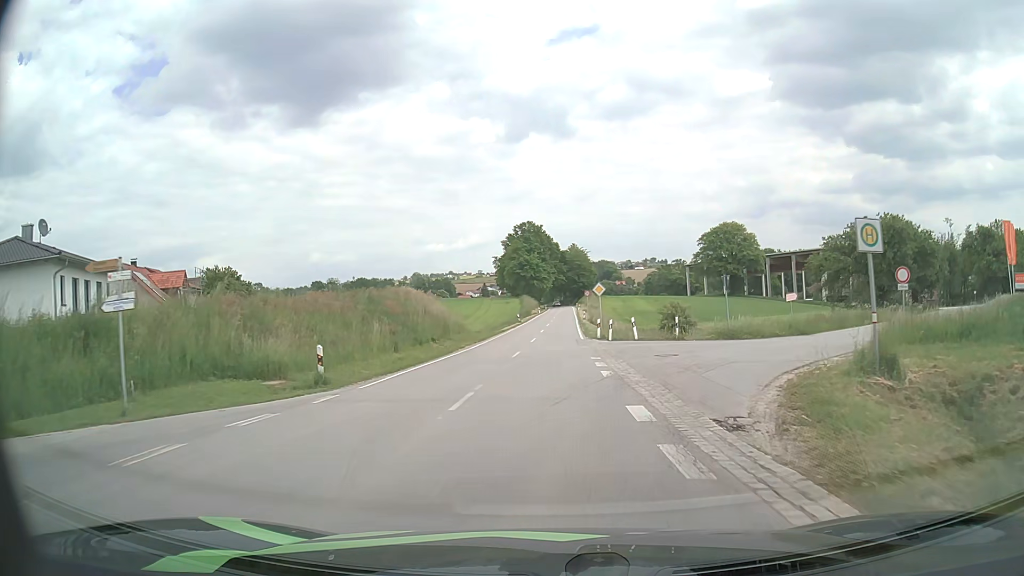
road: secondary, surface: asphalt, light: Day
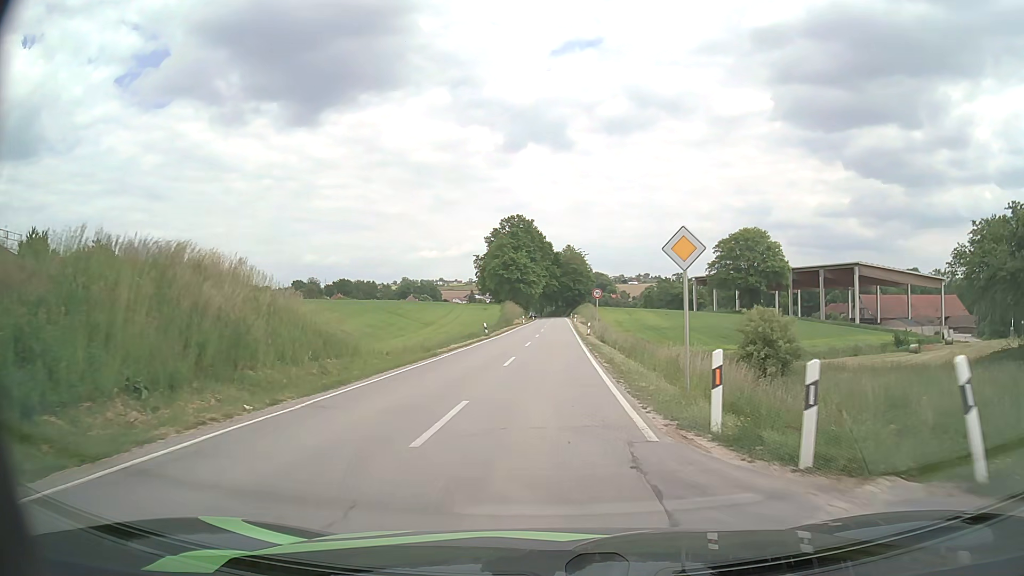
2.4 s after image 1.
(+0.4, +27.5) m; +1°
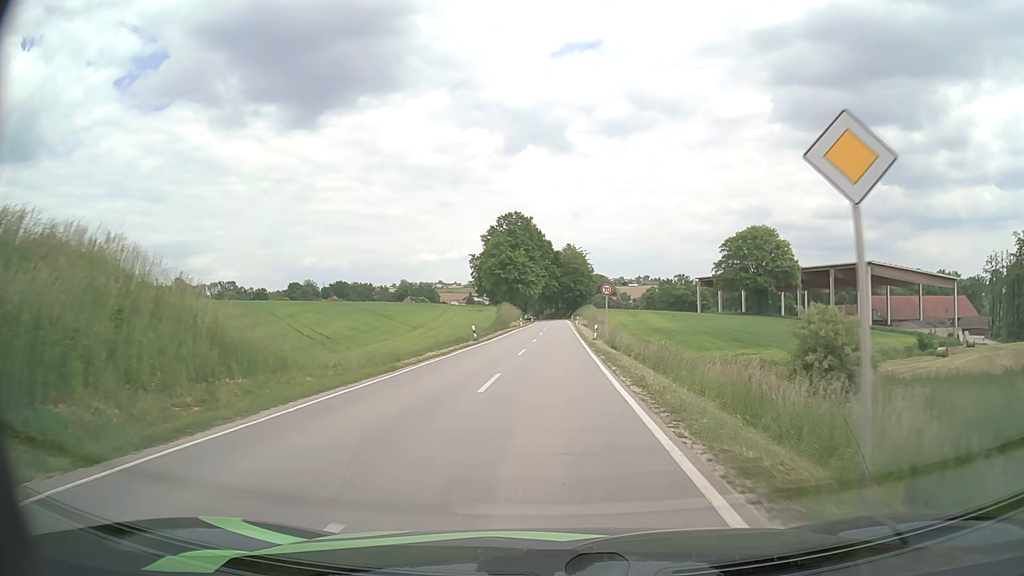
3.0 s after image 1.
(0.0, +7.1) m; 0°
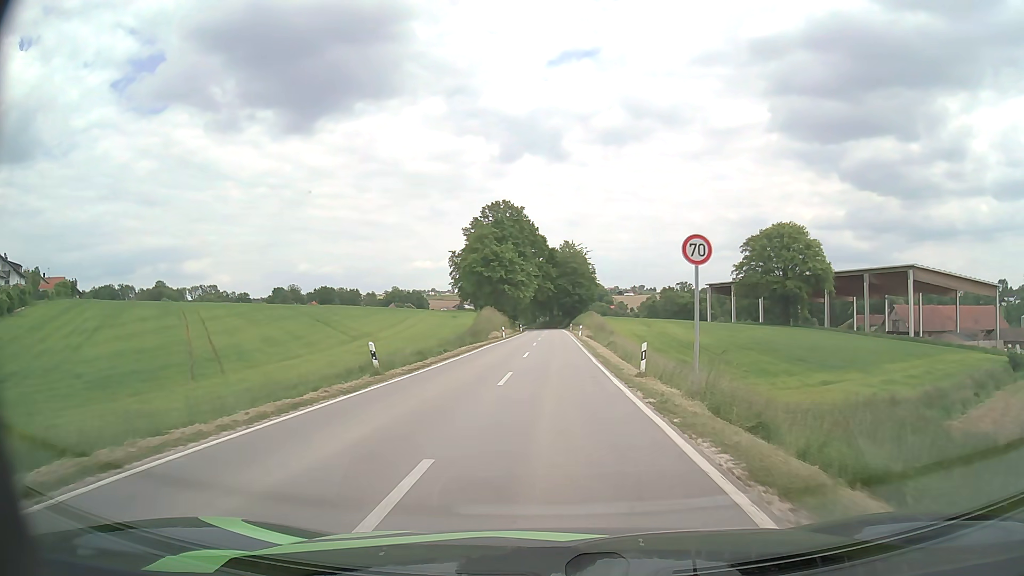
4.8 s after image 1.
(+0.1, +22.5) m; 0°
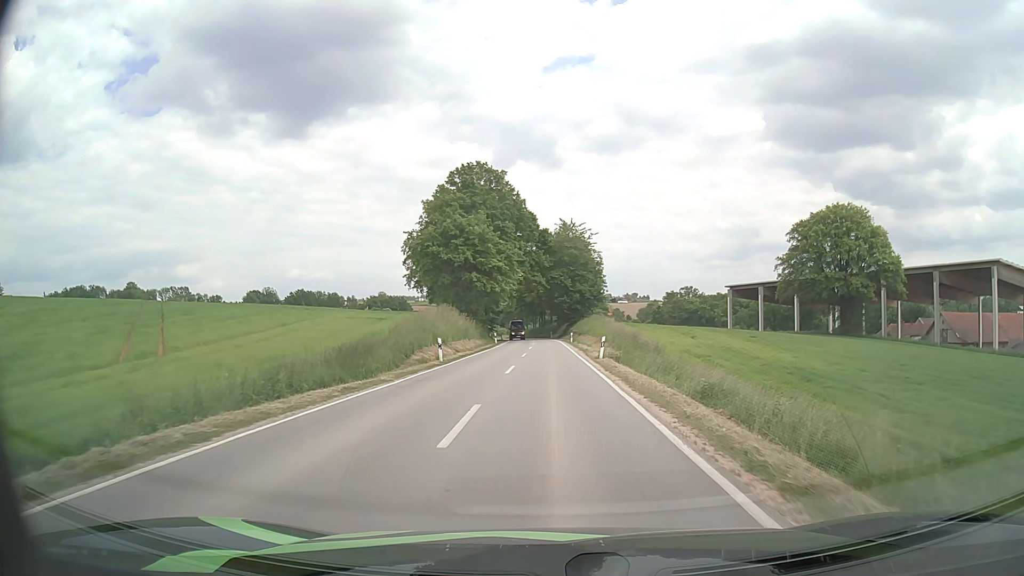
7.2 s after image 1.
(+0.2, +32.5) m; +1°
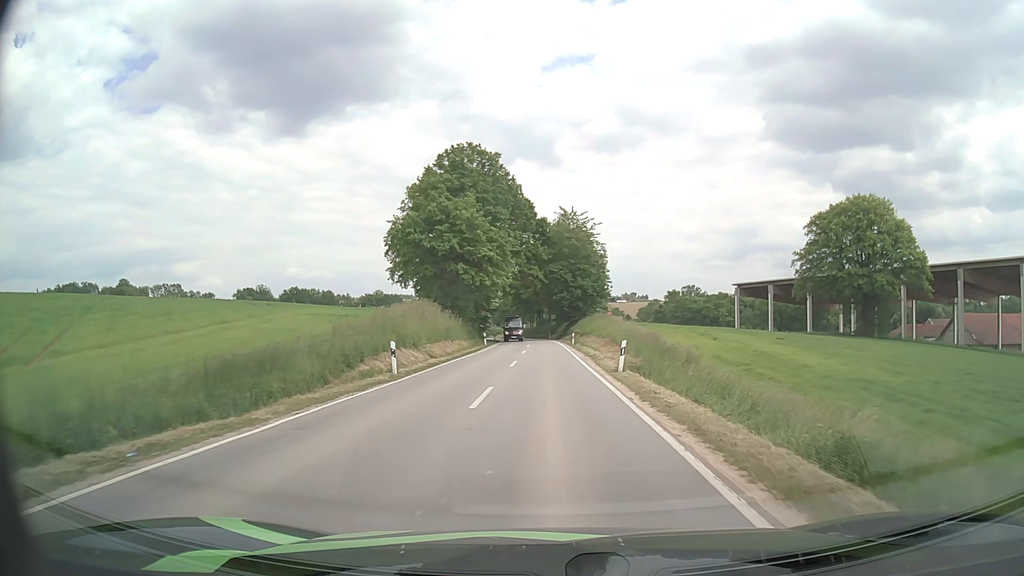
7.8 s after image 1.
(0.0, +8.6) m; 0°
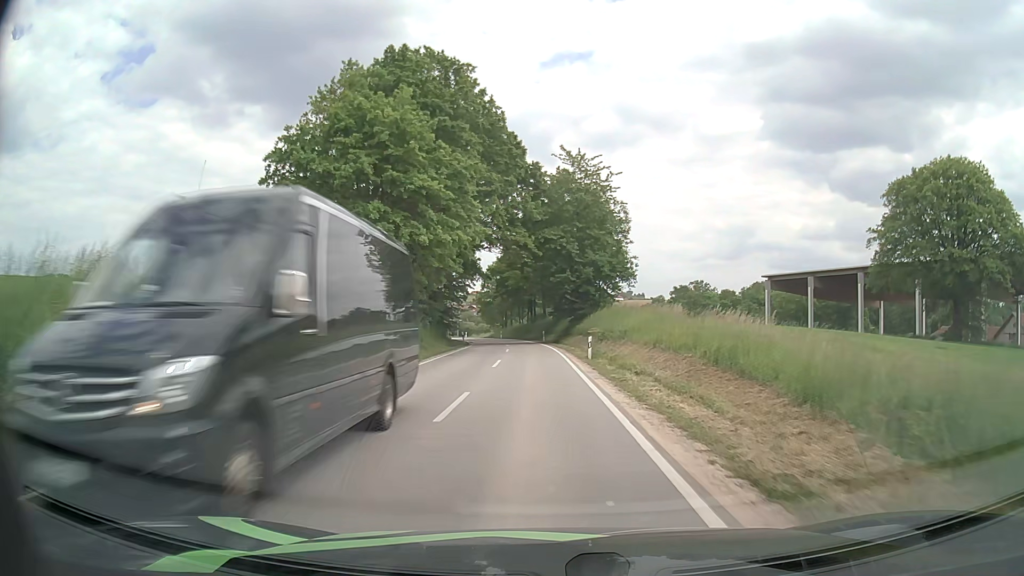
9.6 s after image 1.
(+0.1, +26.8) m; 0°
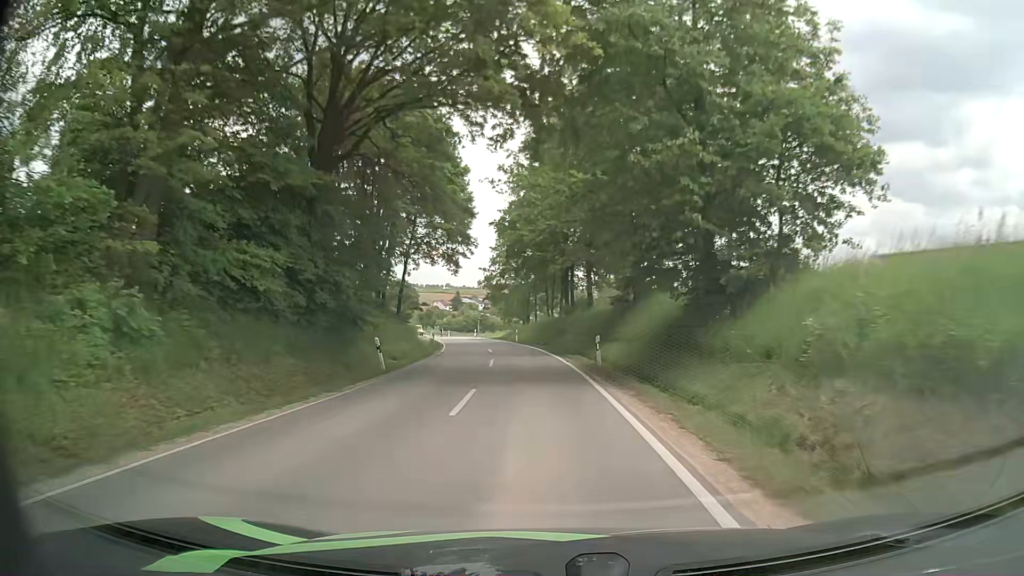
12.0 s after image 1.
(-0.6, +36.7) m; -3°
(0, +10) (-1, +20) (-1, +30) (-2, +40) (-4, +50) (-5, +60) (-7, +69) (-9, +79) (-12, +89) (-14, +99) m
